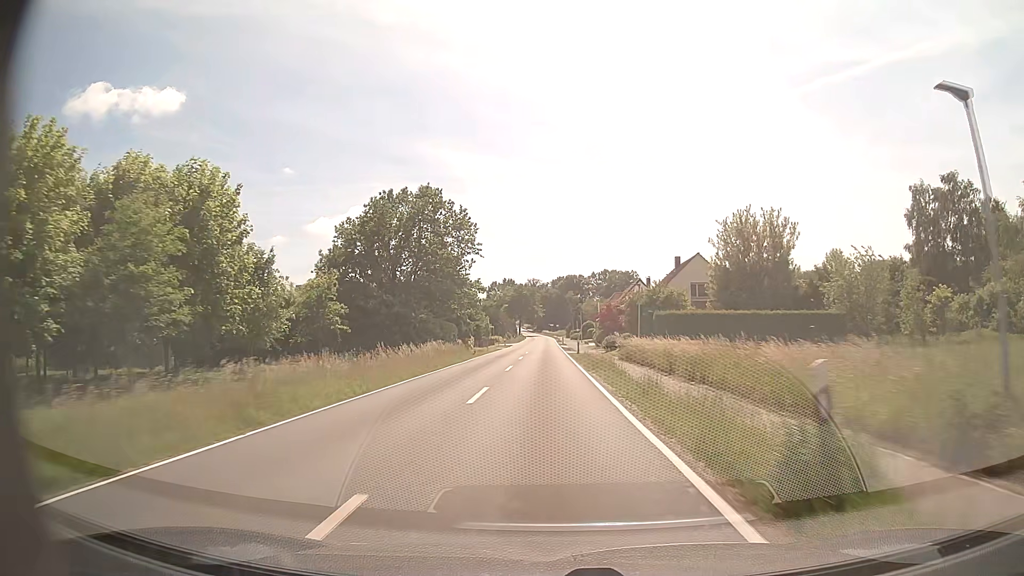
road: tertiary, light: Day
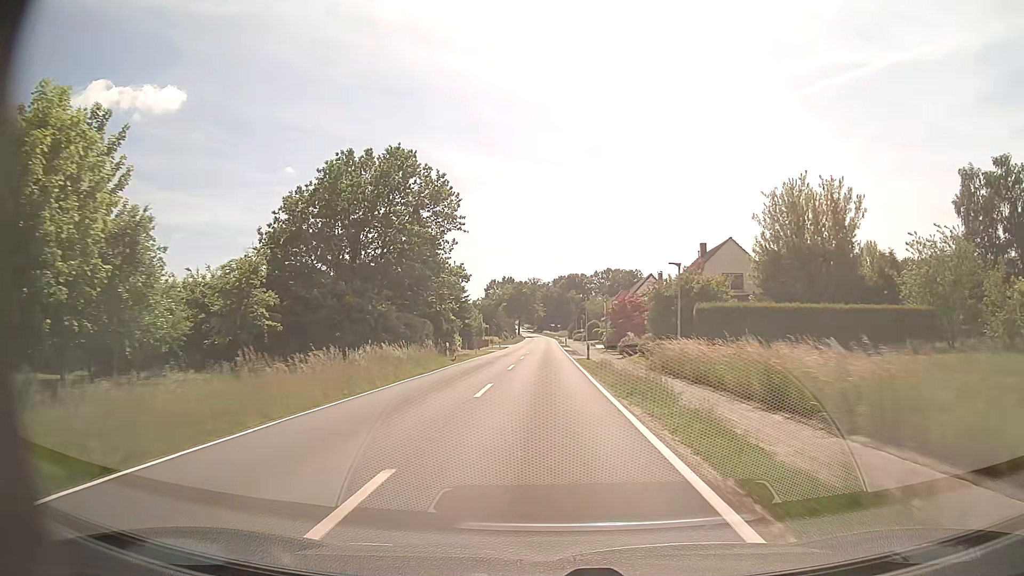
(0.0, +10.9) m; 0°
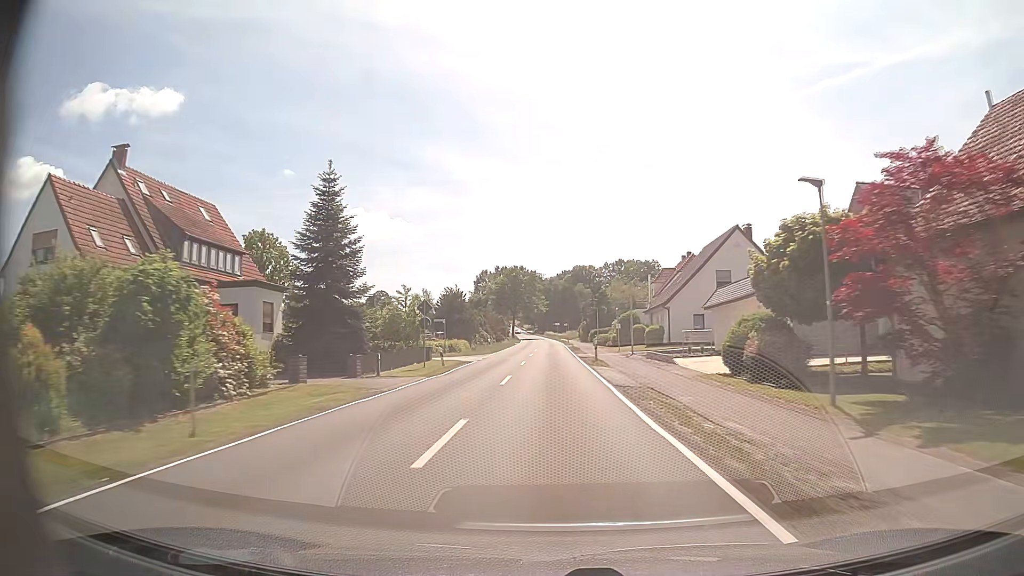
(-0.2, +43.9) m; 0°
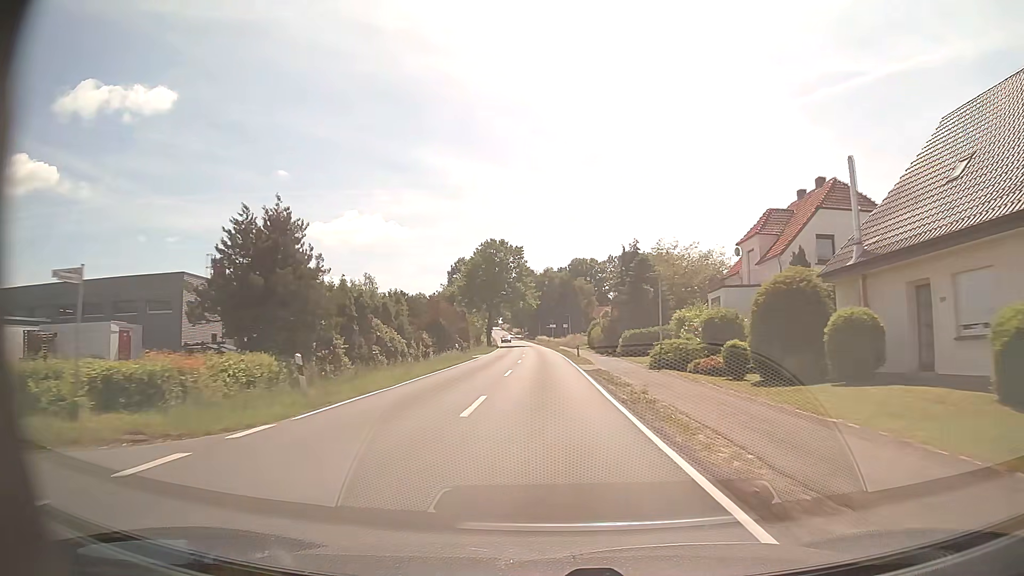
(+0.3, +43.6) m; +1°
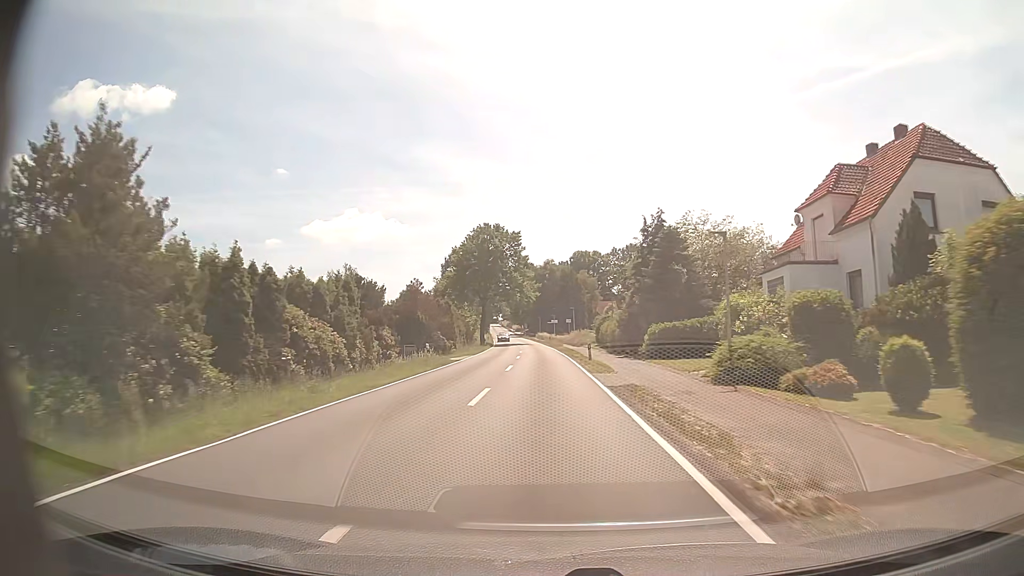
(0.0, +10.9) m; 0°
